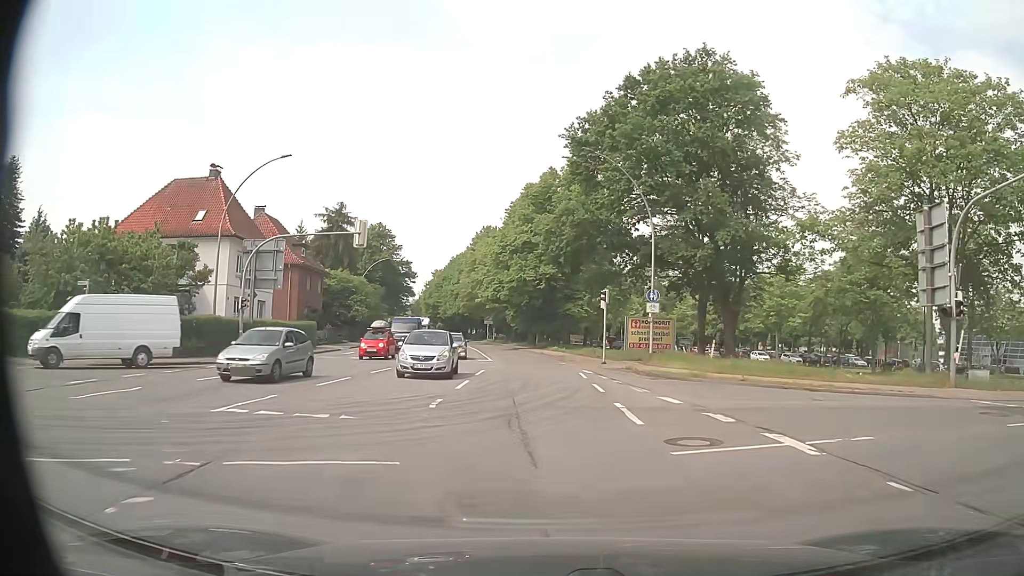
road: primary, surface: asphalt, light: Day
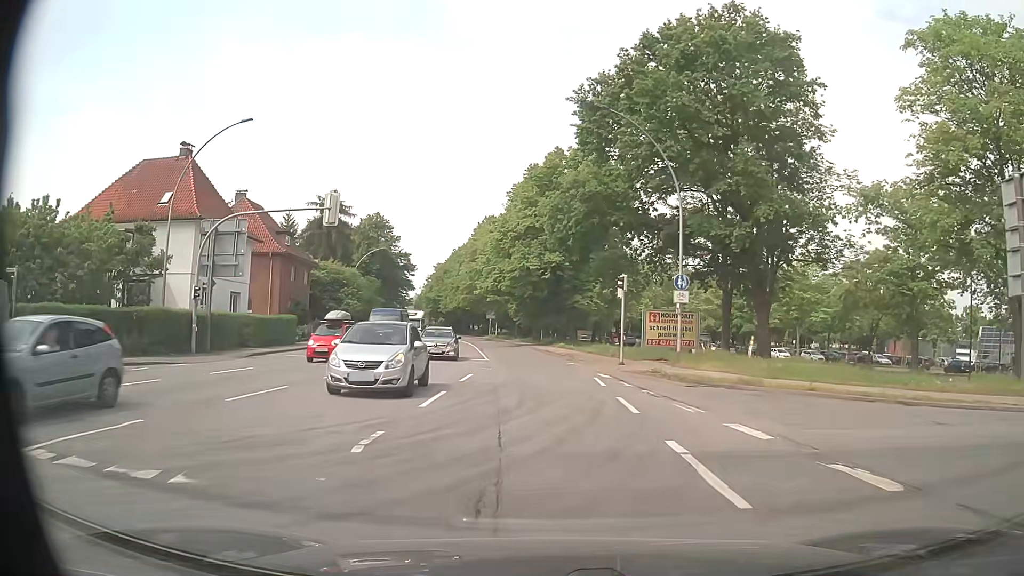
(0.0, +5.6) m; 0°
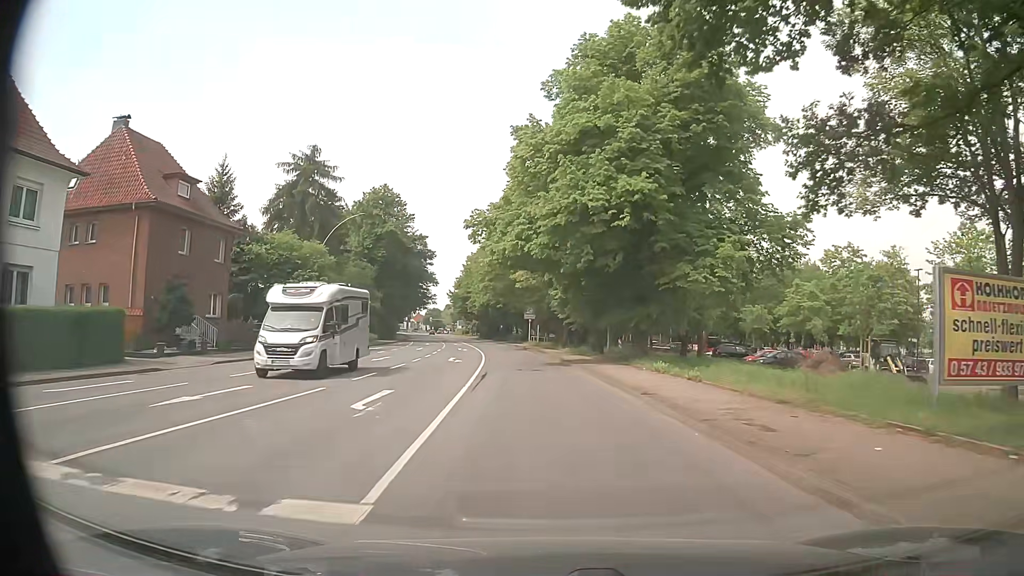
(-0.9, +25.9) m; -4°
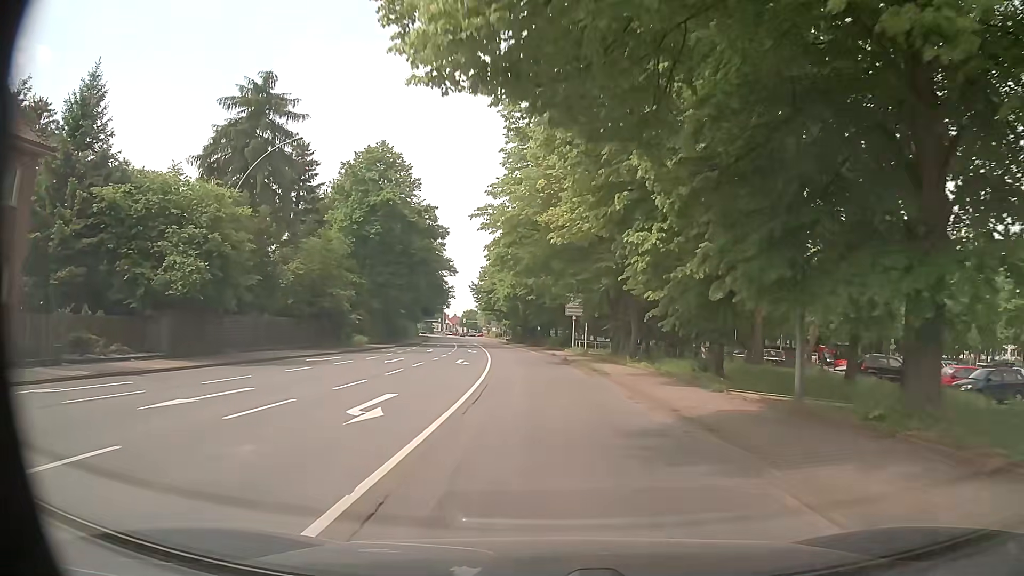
(-0.6, +21.3) m; -4°
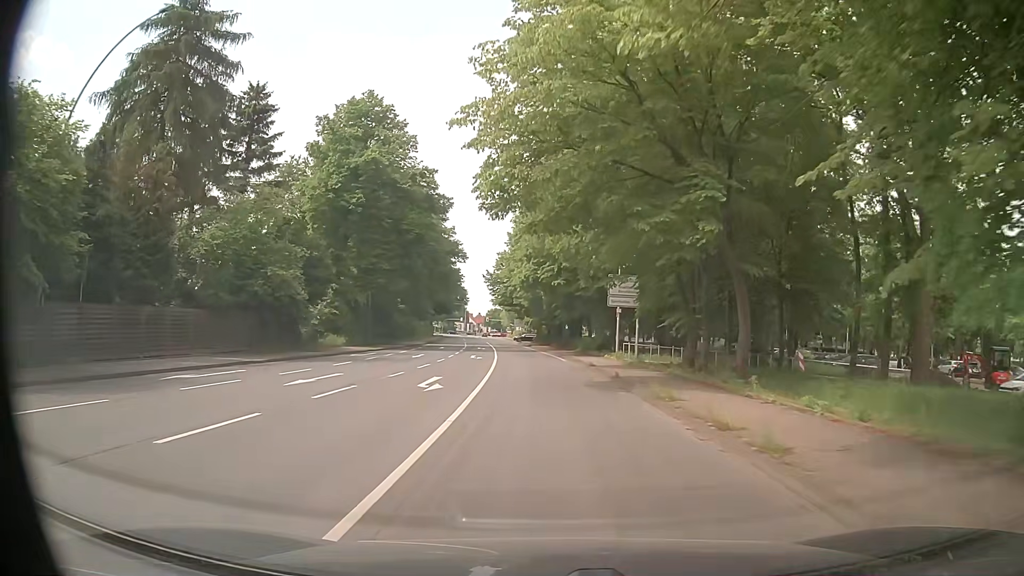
(-0.3, +14.6) m; -3°
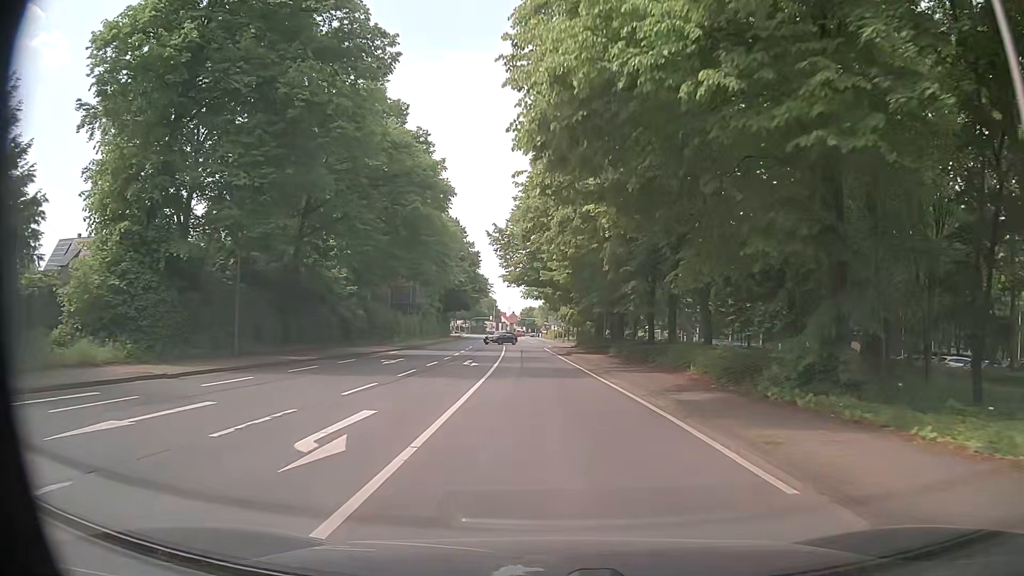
(-0.4, +29.8) m; -3°
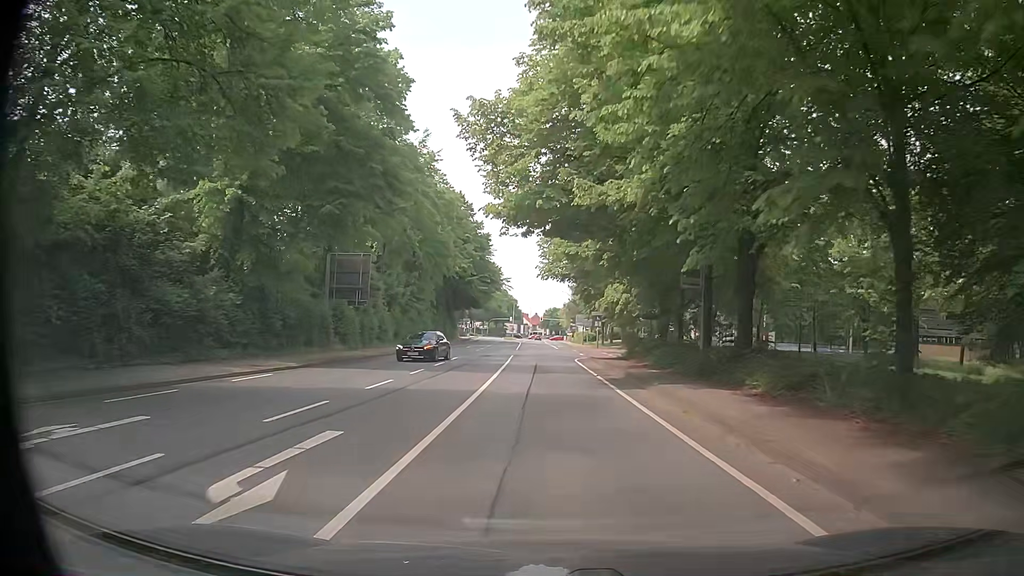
(-0.4, +22.6) m; -1°
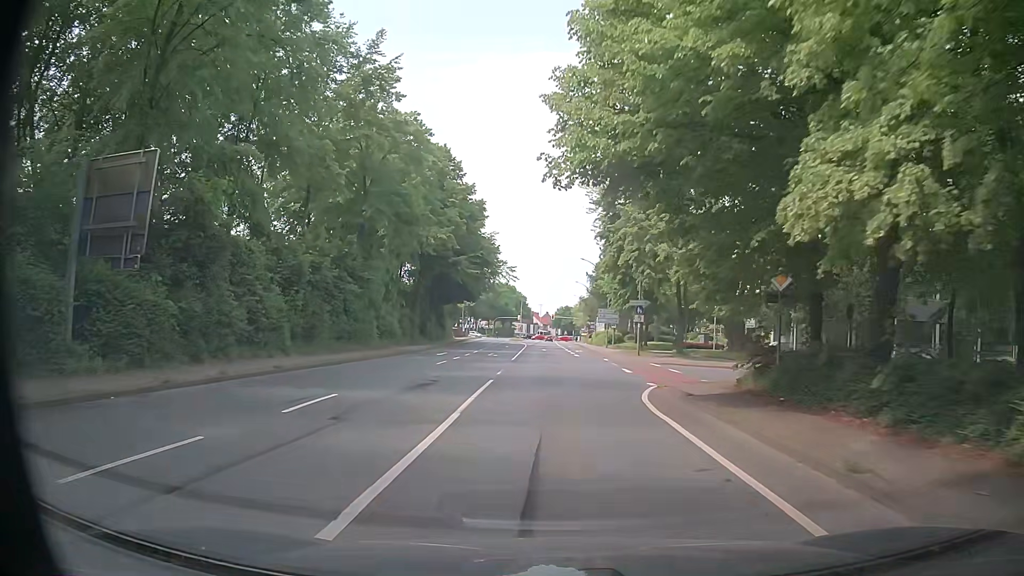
(-0.4, +22.7) m; -1°
(0, +10) (0, +20) (0, +30) (-1, +40) (-1, +50) (-1, +60) (-1, +70) (-1, +80) (-2, +90) (-2, +100) m
